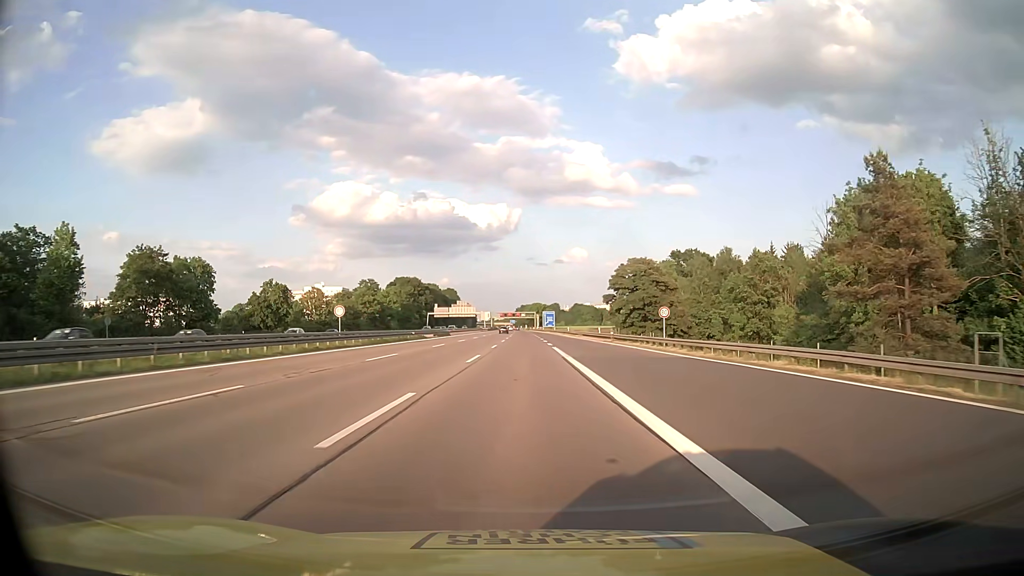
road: motorway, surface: asphalt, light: Day
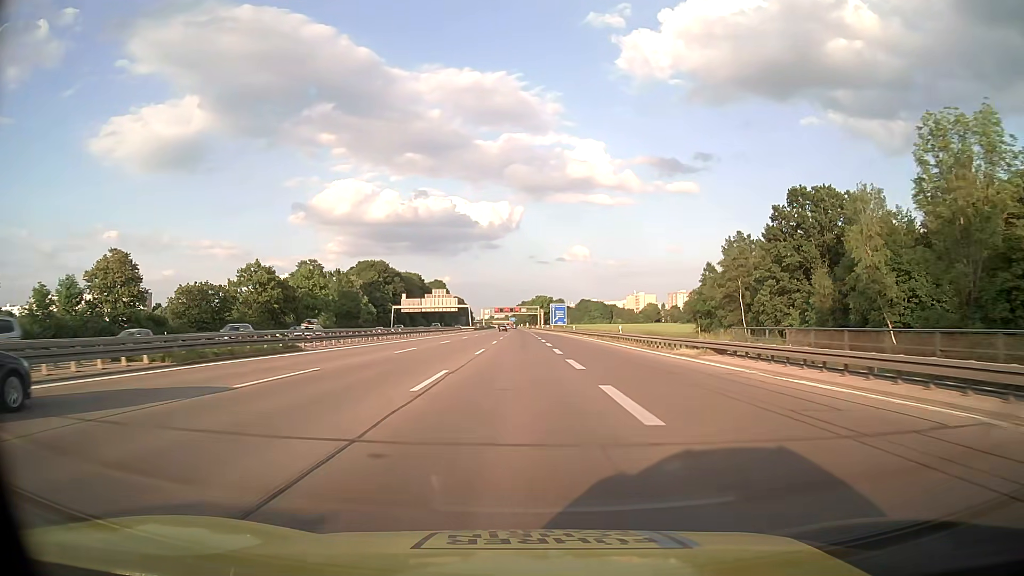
(-0.1, +66.0) m; 0°
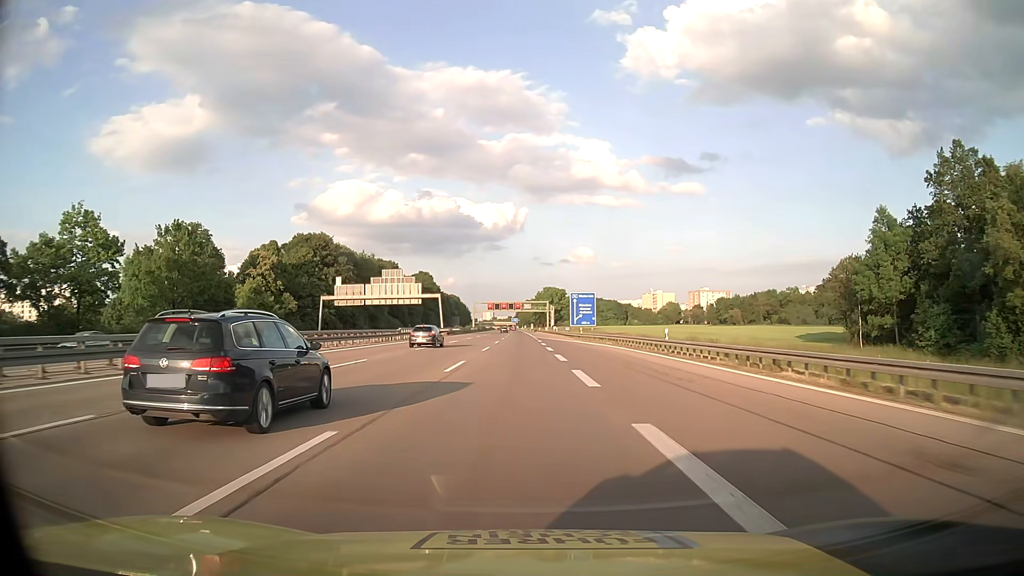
(-0.2, +65.9) m; 0°
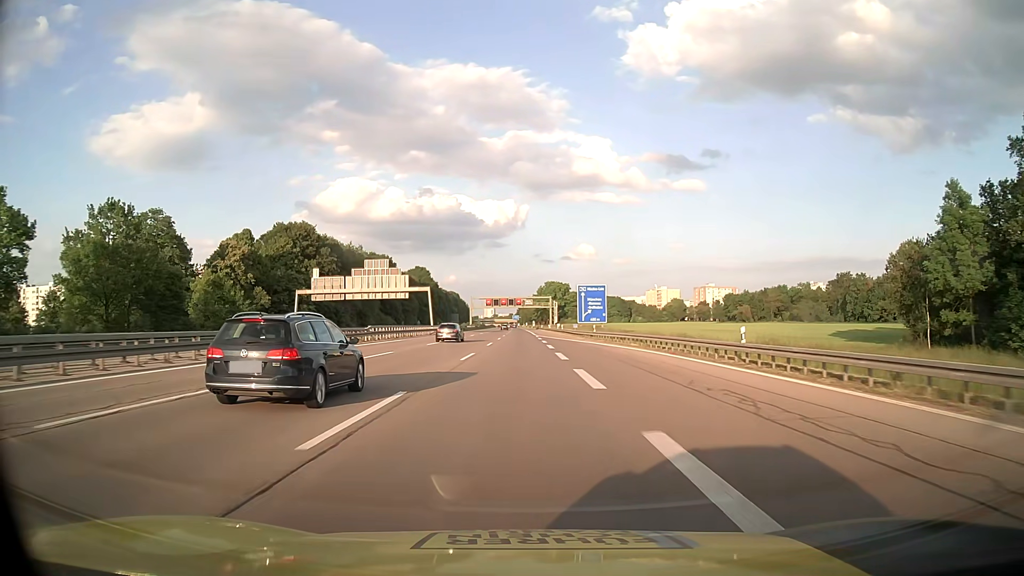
(0.0, +13.2) m; 0°
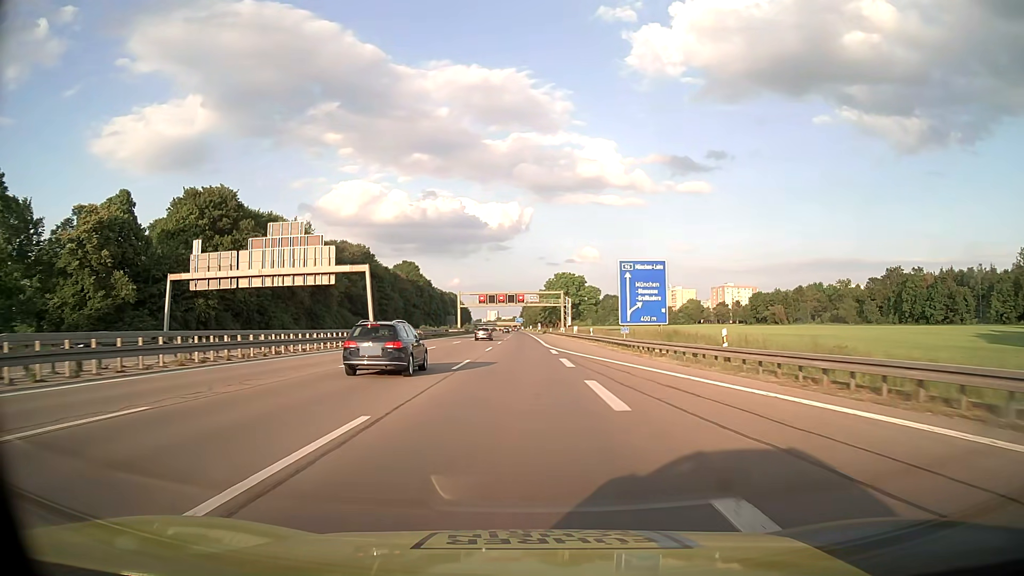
(-0.1, +39.6) m; 0°
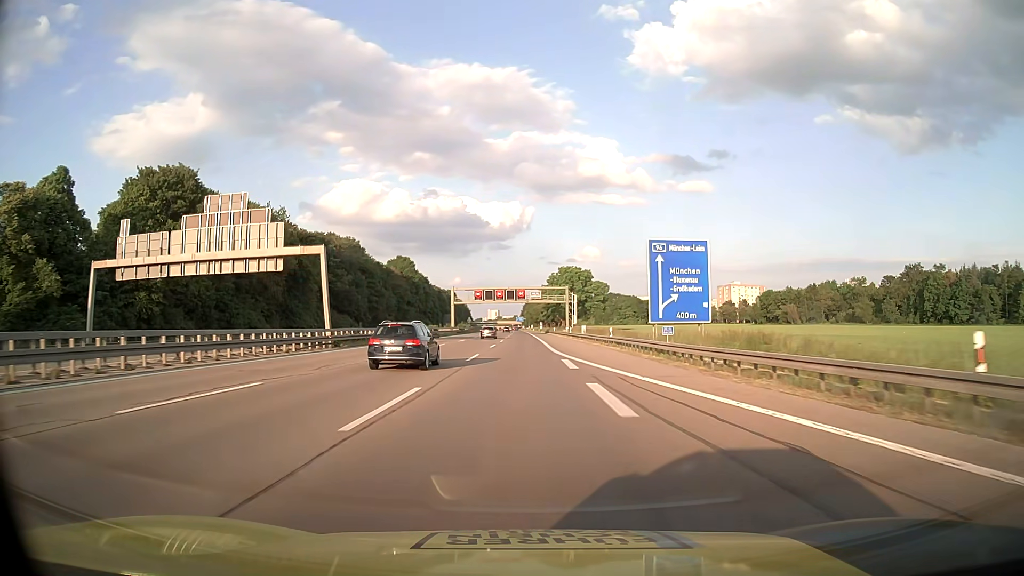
(0.0, +13.2) m; 0°
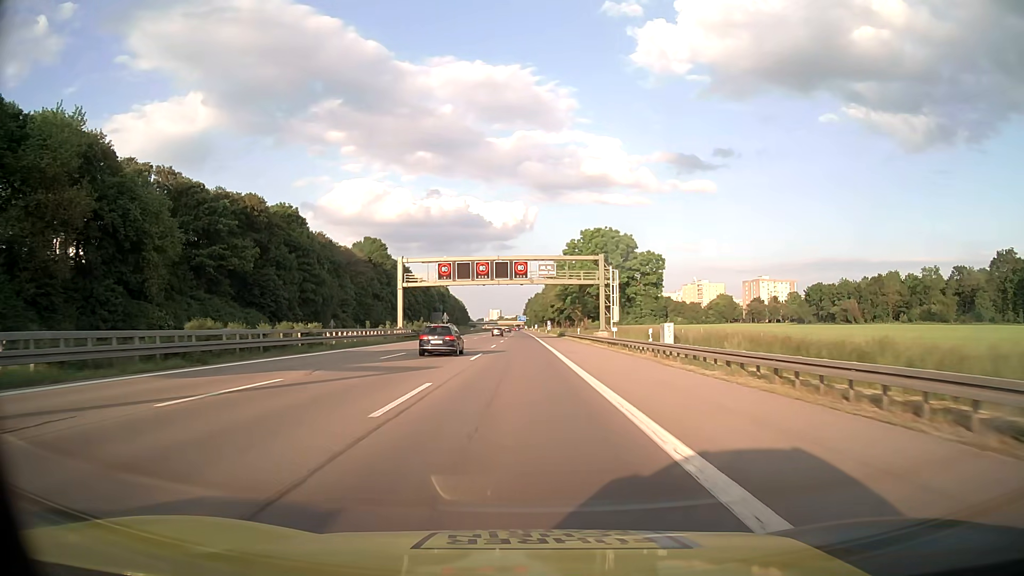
(-0.1, +52.9) m; 0°
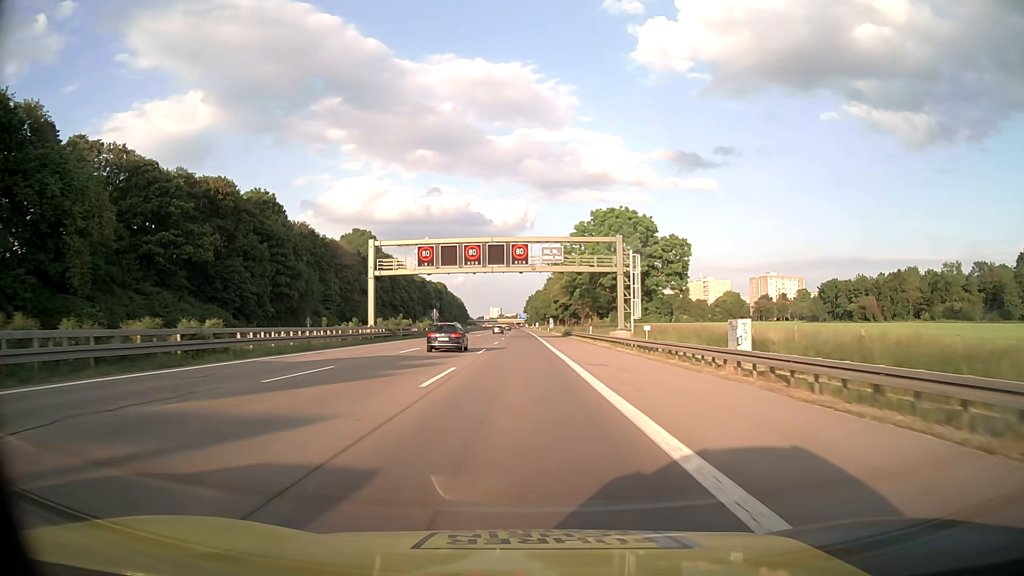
(0.0, +13.2) m; 0°
(0, +10) (0, +20) (0, +30) (0, +40) (0, +50) (0, +60) (0, +70) (0, +80) (0, +90) (0, +100) m
